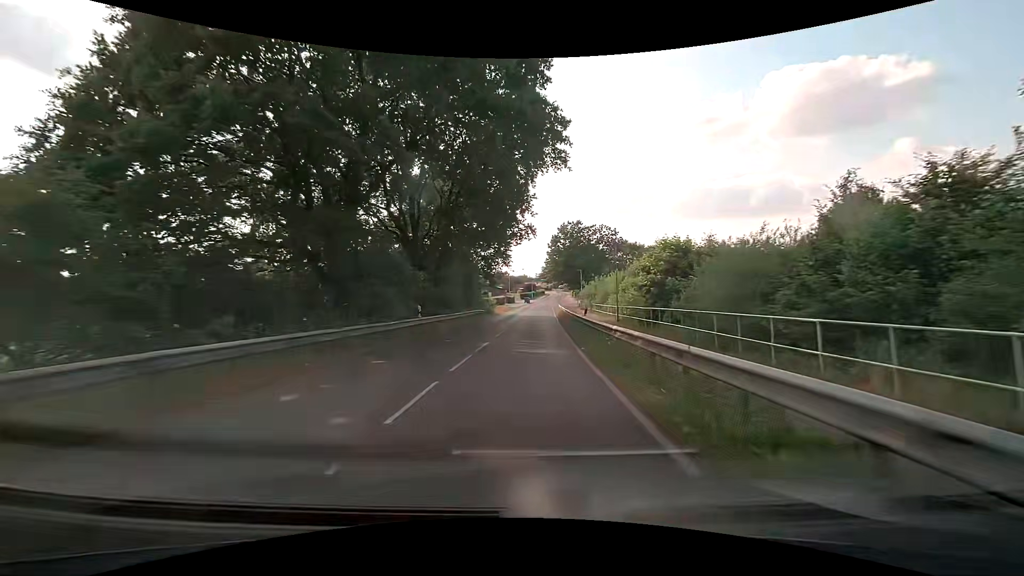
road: residential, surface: asphalt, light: Day
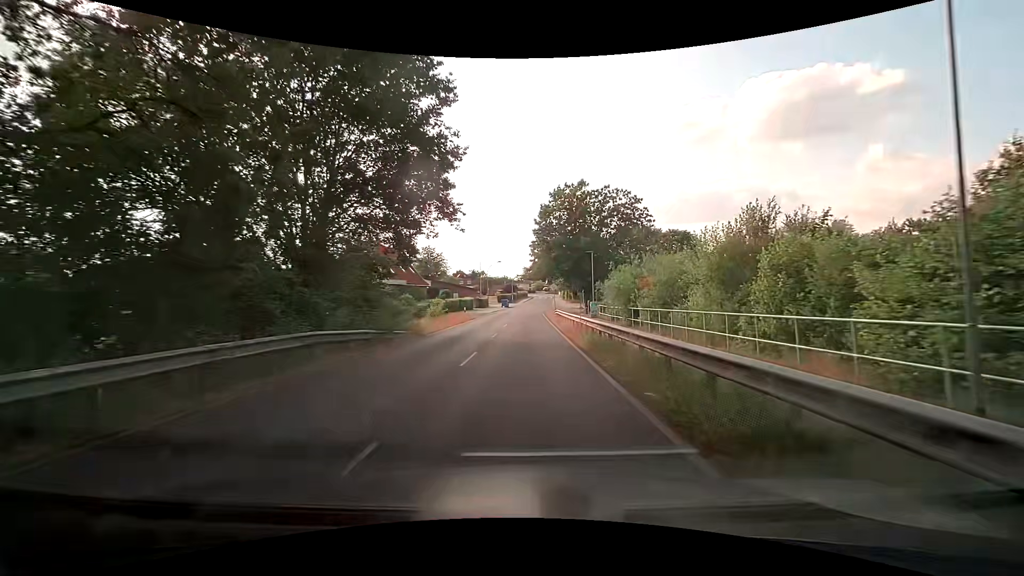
(+0.7, +30.9) m; +2°
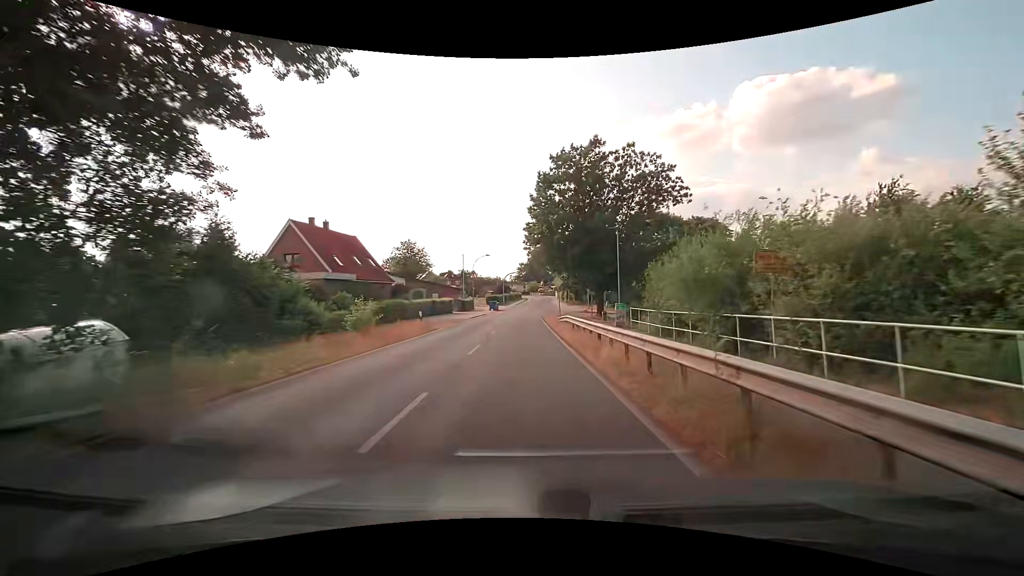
(+0.1, +15.3) m; +1°
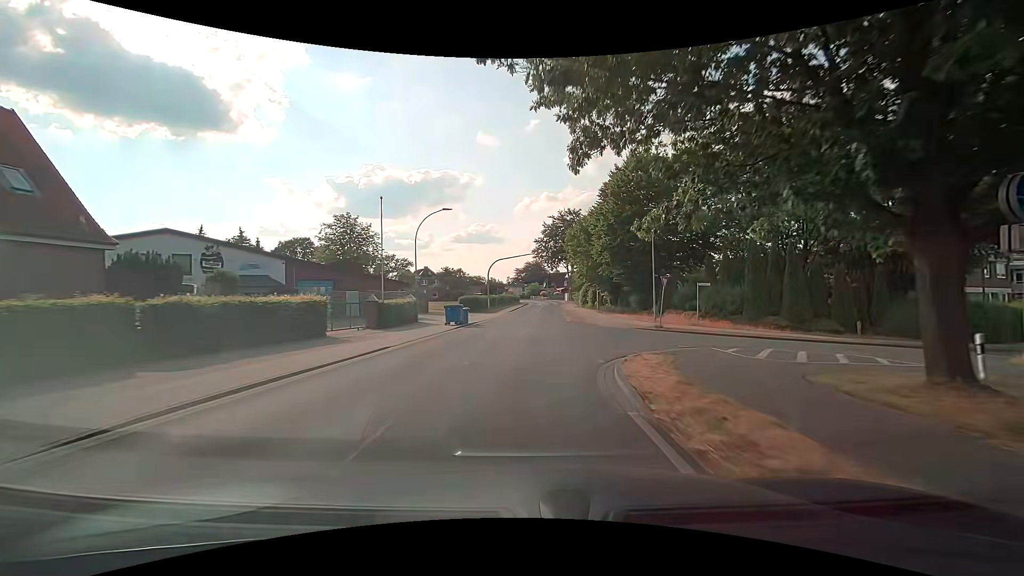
(-0.4, +38.0) m; -1°
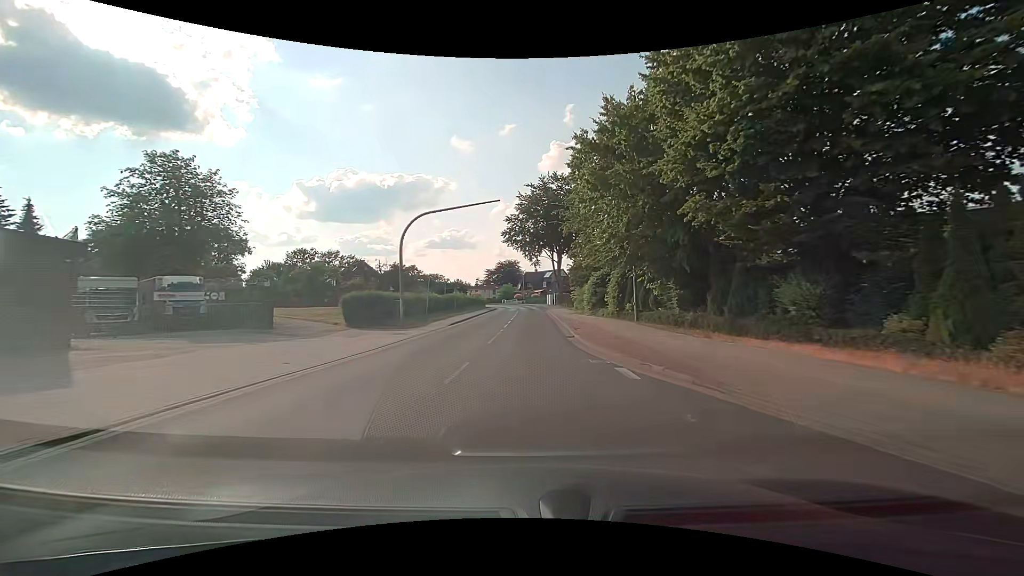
(+0.9, +30.3) m; +3°
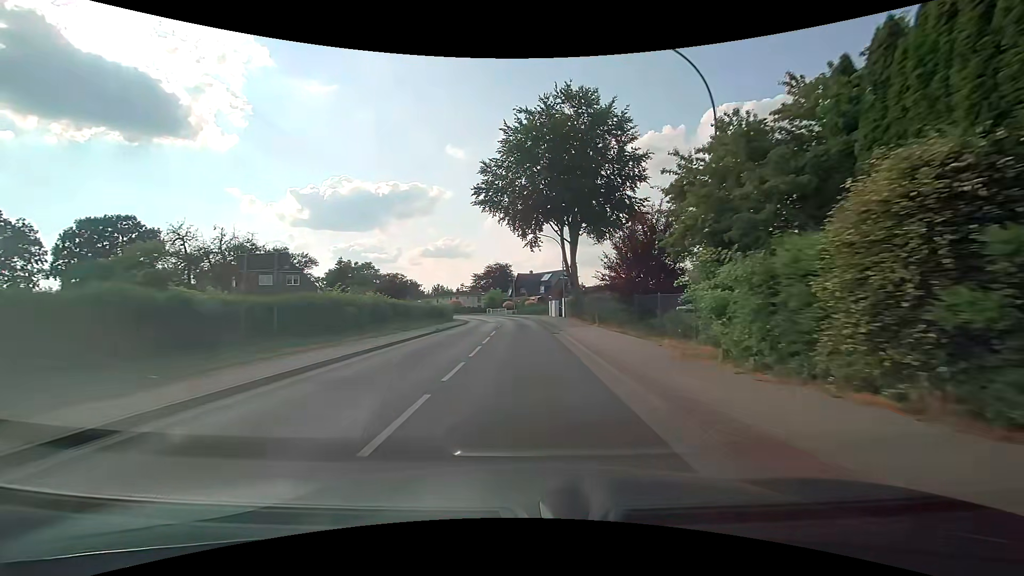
(+0.4, +30.1) m; 0°
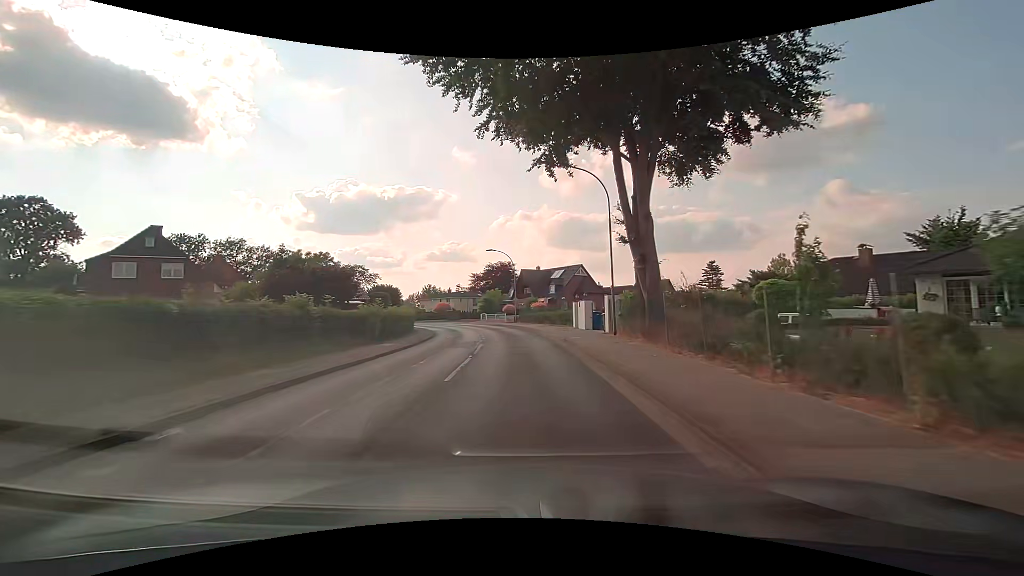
(0.0, +22.5) m; 0°
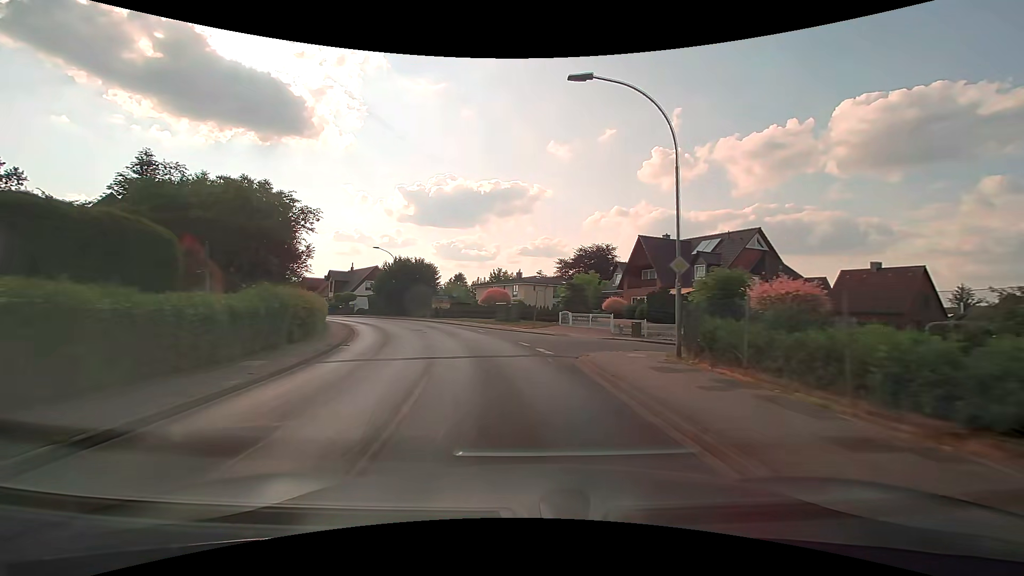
(-2.1, +37.7) m; -10°
(0, +10) (-2, +20) (-5, +29) (-8, +39) (-13, +47) (-19, +56) (-25, +64) (-31, +71) (-38, +79) (-44, +87) m
